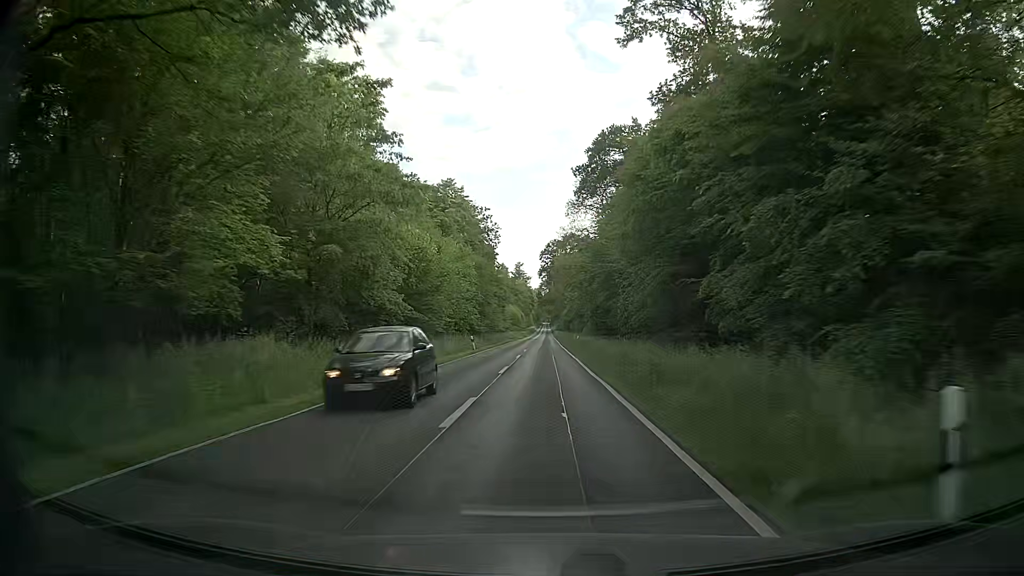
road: secondary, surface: asphalt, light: Day
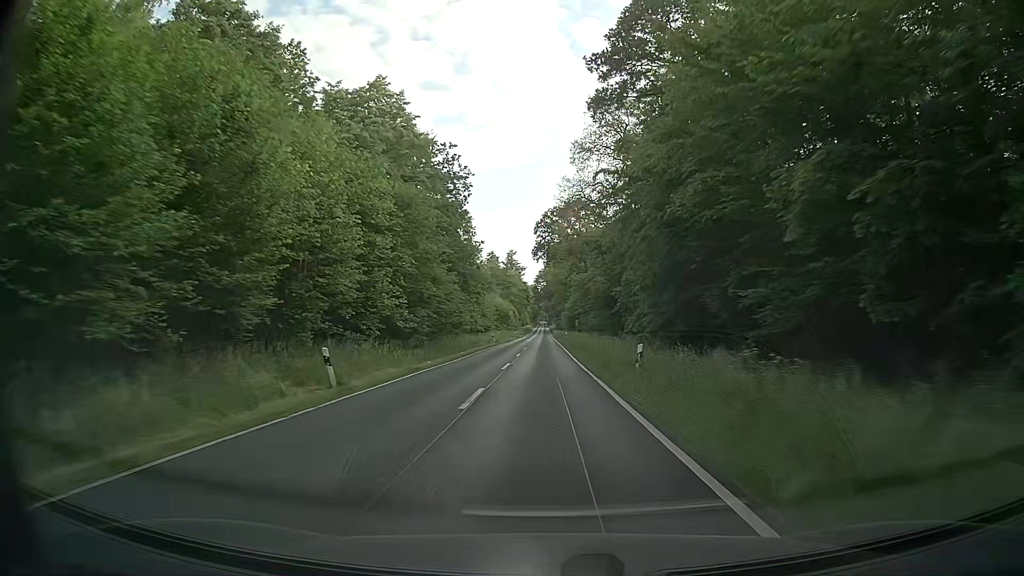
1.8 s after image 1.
(-0.1, +32.9) m; 0°
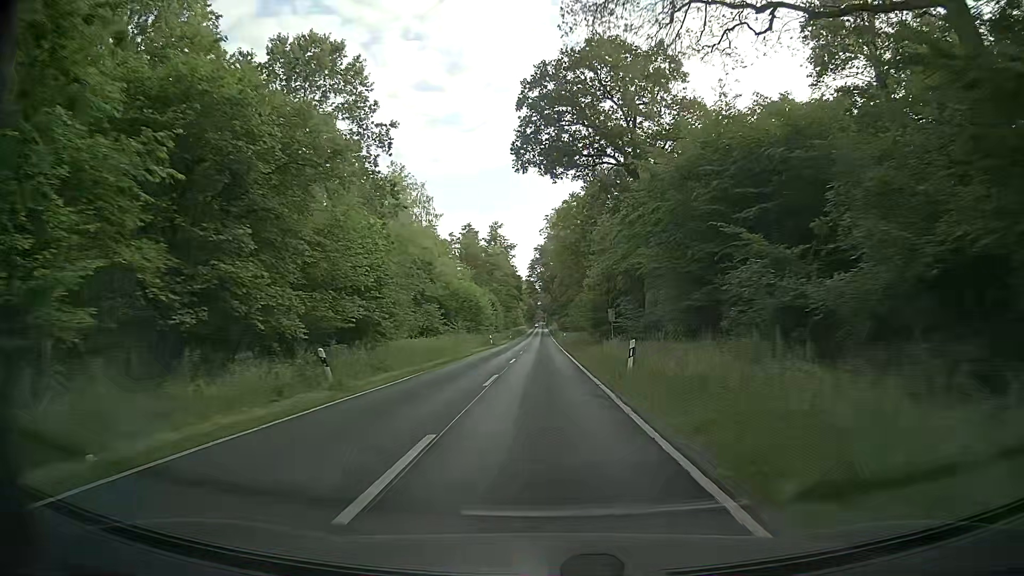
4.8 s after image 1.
(+0.2, +54.3) m; +1°
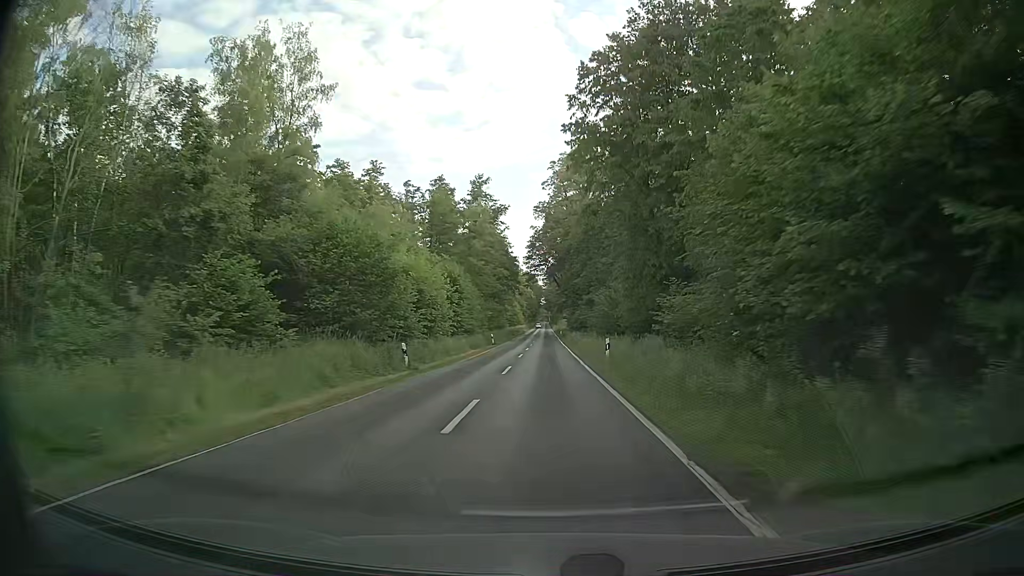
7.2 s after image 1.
(-0.6, +43.2) m; -1°
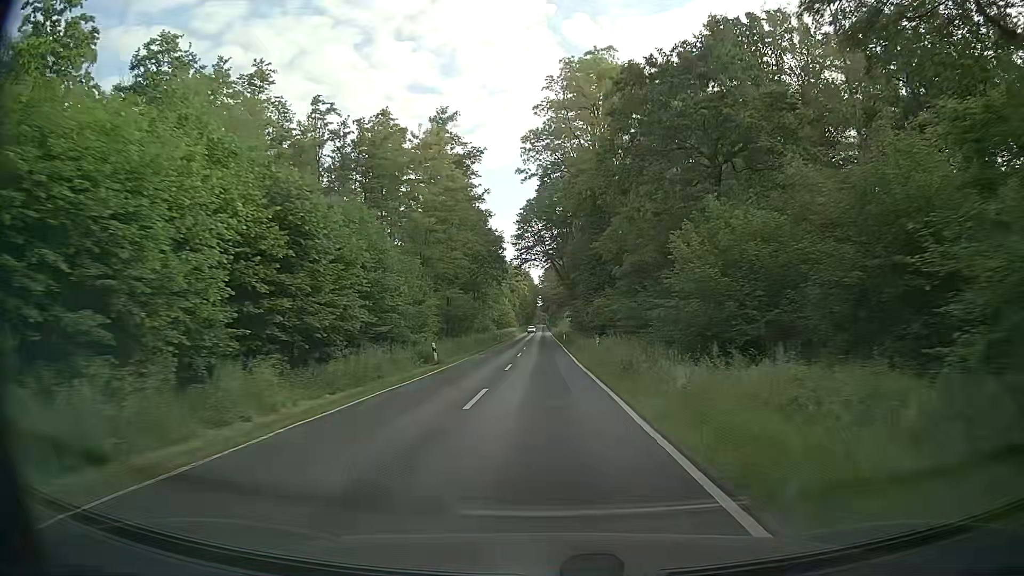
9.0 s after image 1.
(+0.2, +32.3) m; 0°
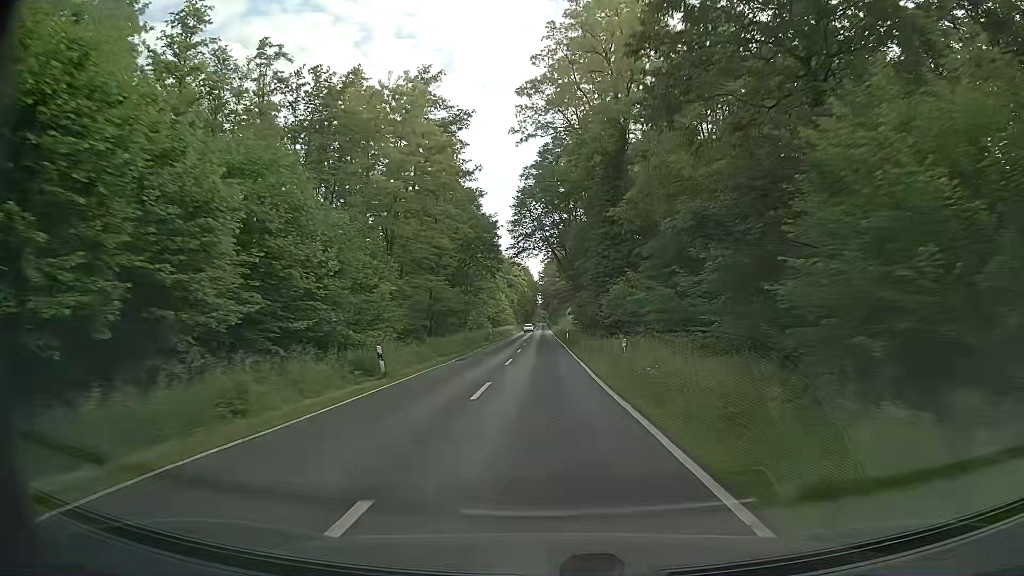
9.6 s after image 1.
(0.0, +10.8) m; 0°
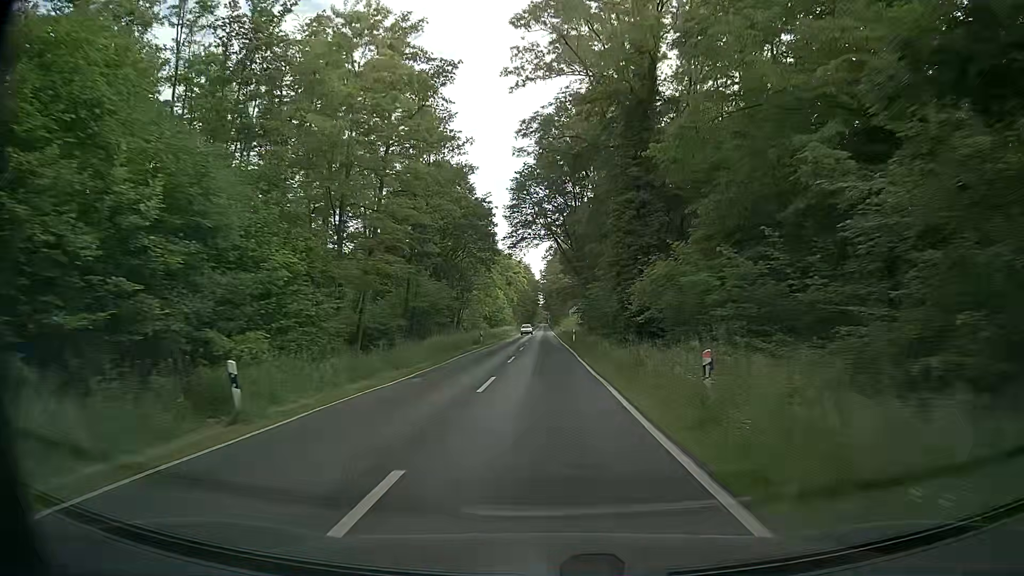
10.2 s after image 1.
(-0.1, +10.8) m; -1°
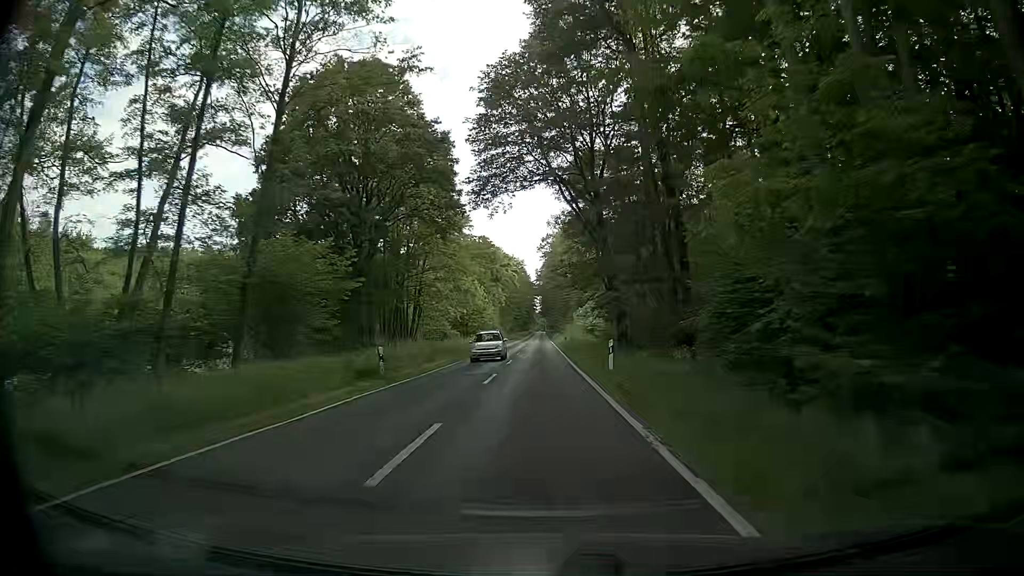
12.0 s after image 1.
(+0.4, +32.2) m; +1°
(0, +10) (0, +20) (0, +30) (0, +40) (0, +50) (0, +60) (0, +70) (0, +80) (0, +90) (0, +100) m
